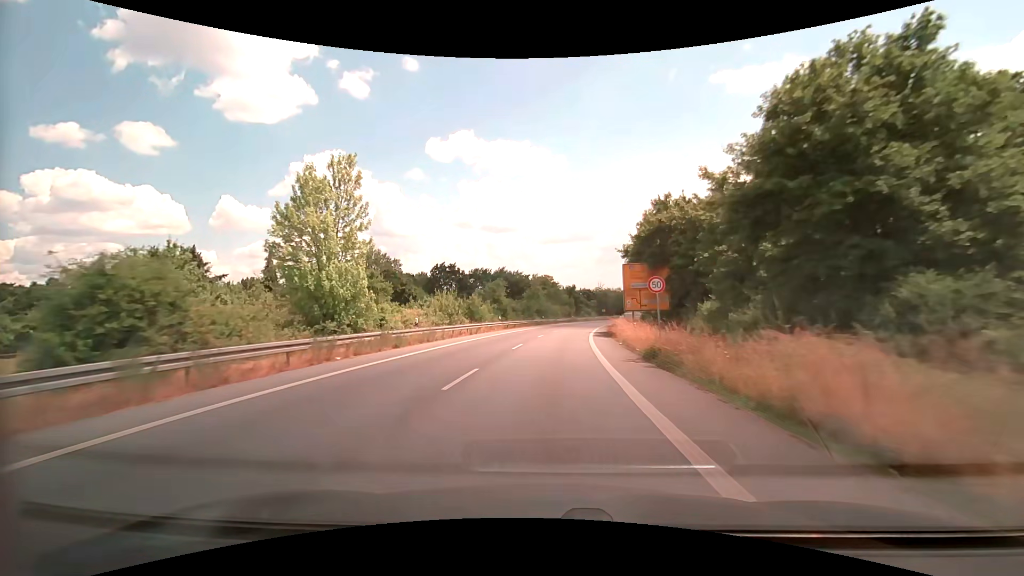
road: secondary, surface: asphalt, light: Day
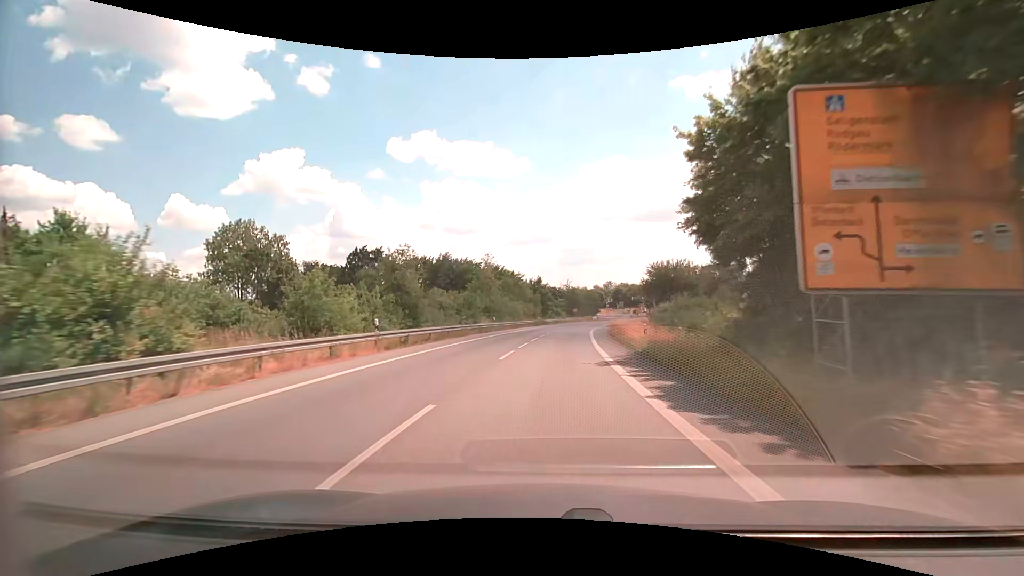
(+0.9, +28.9) m; +4°
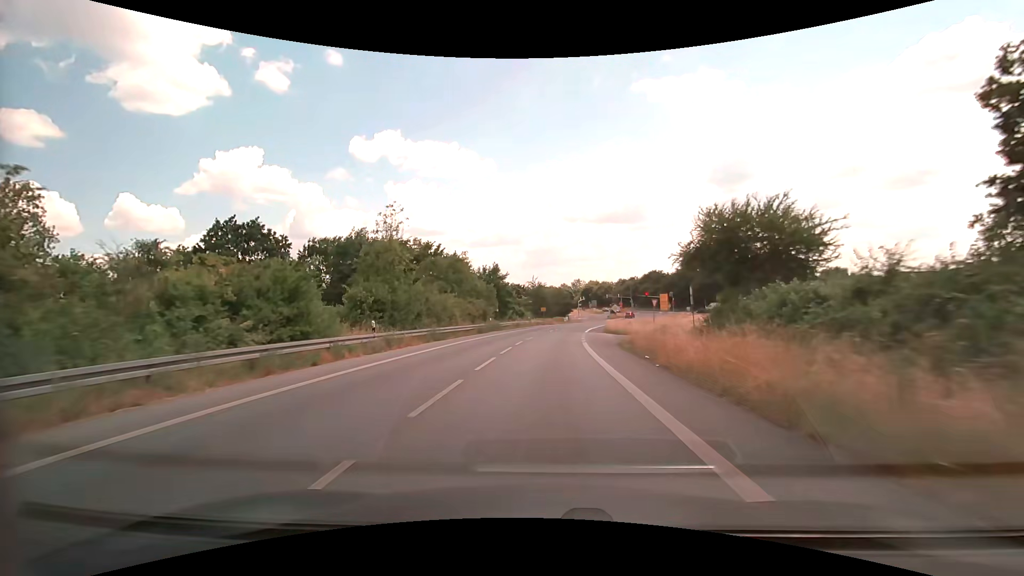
(+1.1, +26.6) m; +4°
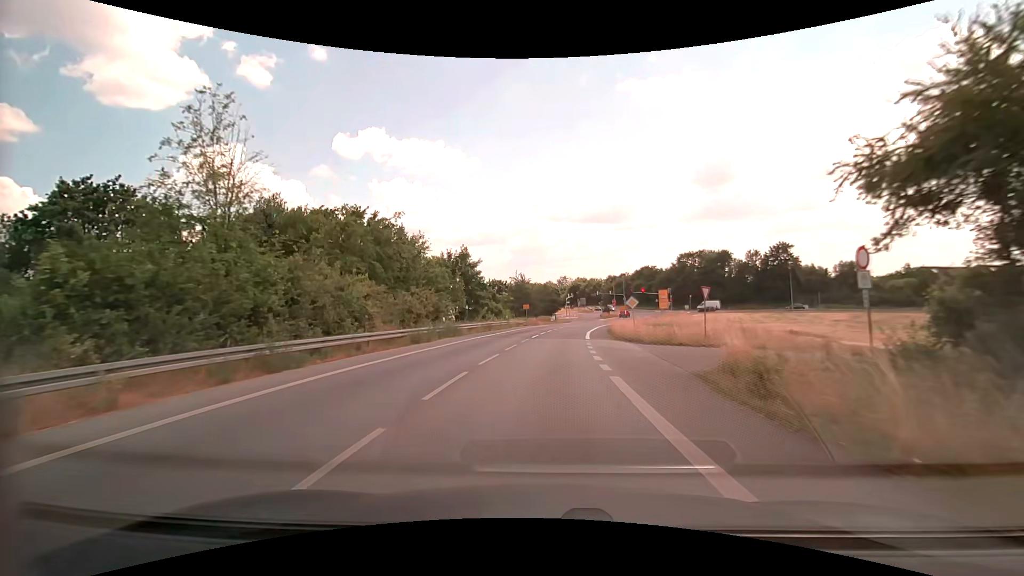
(+0.3, +16.5) m; +2°
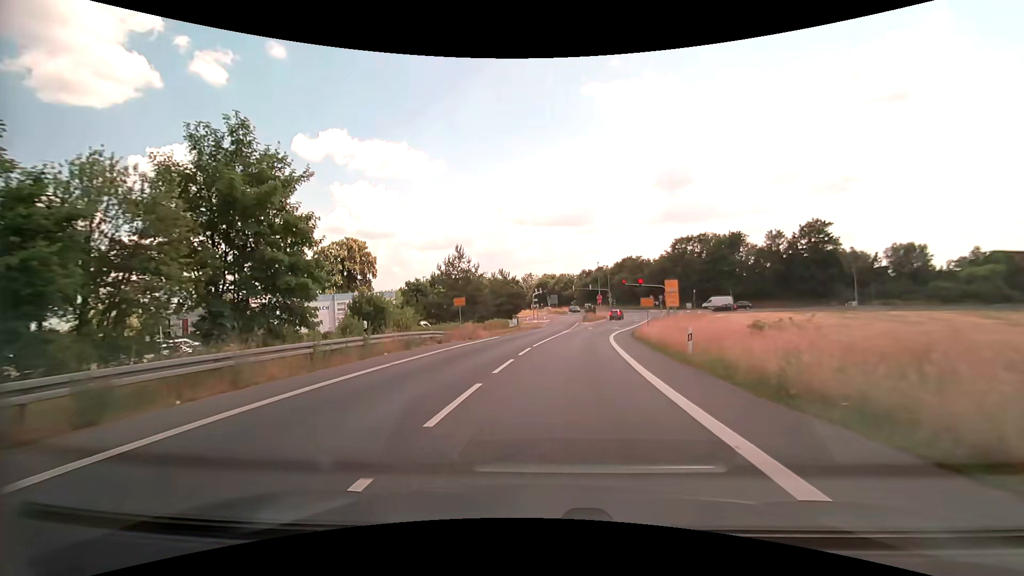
(+1.1, +37.0) m; +4°
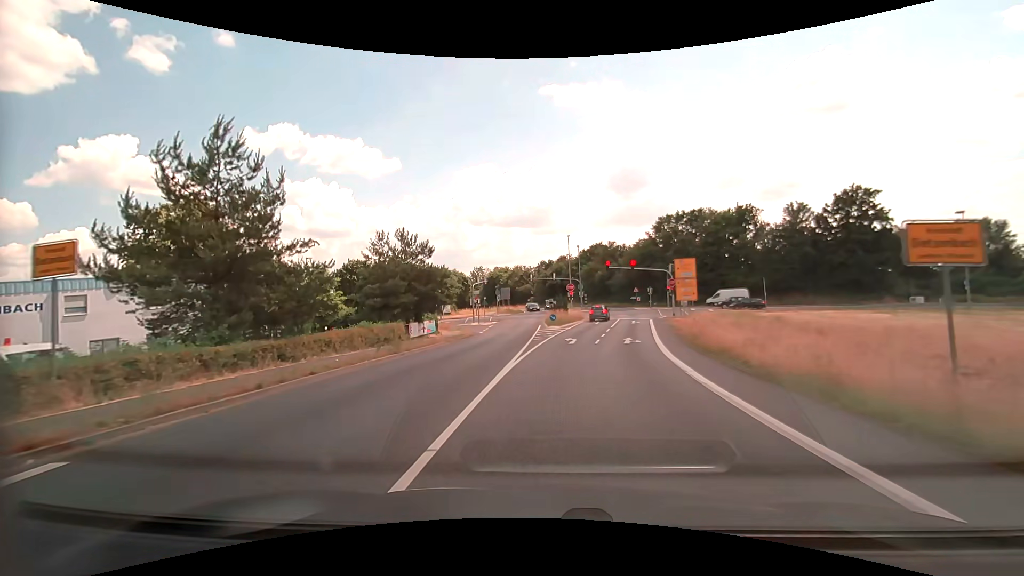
(+1.3, +31.0) m; +5°
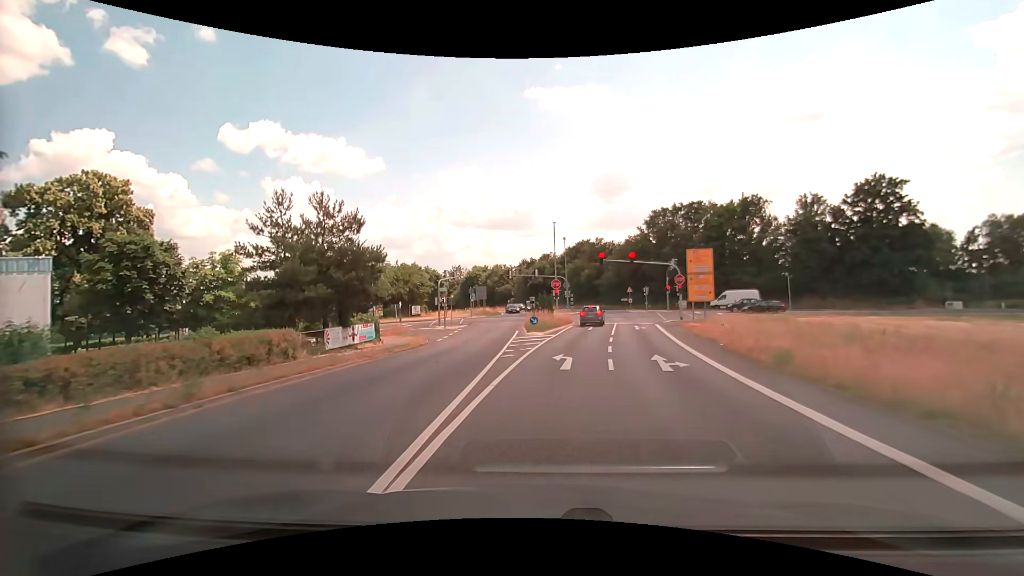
(+0.2, +10.8) m; +2°
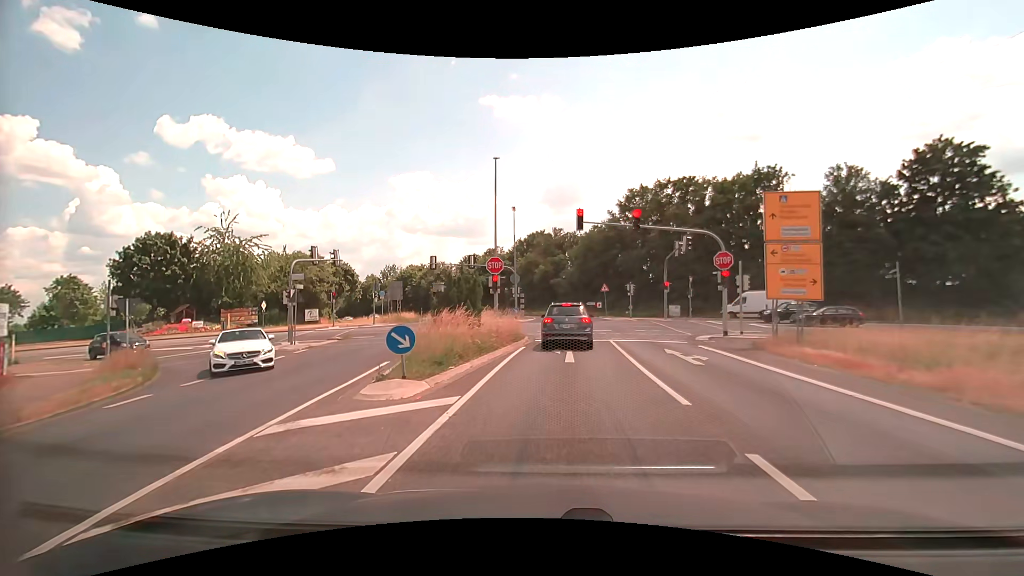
(+1.1, +22.6) m; +6°
(0, +10) (+1, +20) (+1, +30) (-4, +38) (-13, +43) (-23, +43) (-33, +43) (-43, +43) (-53, +42) (-63, +42) m
